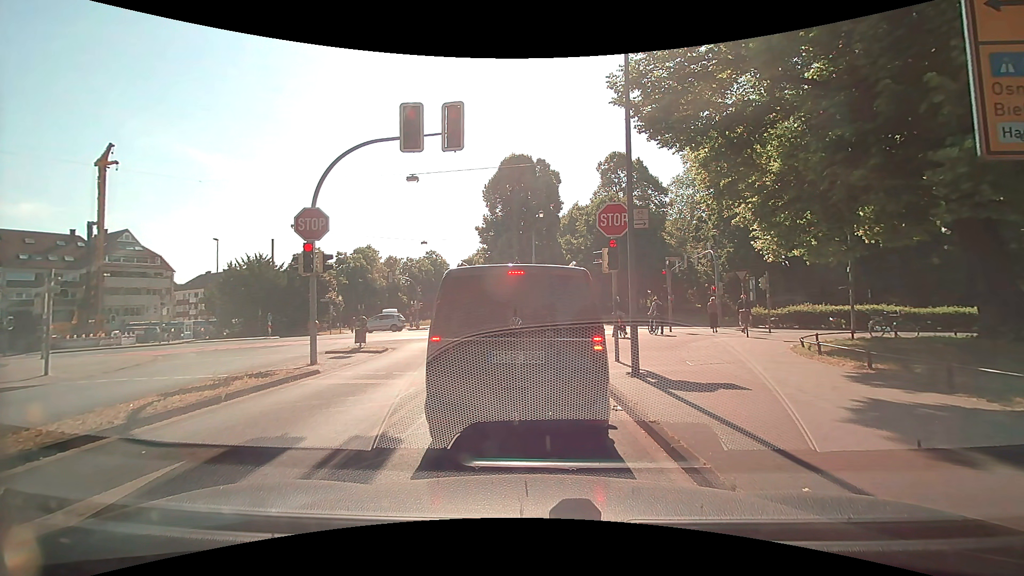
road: tertiary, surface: asphalt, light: Day
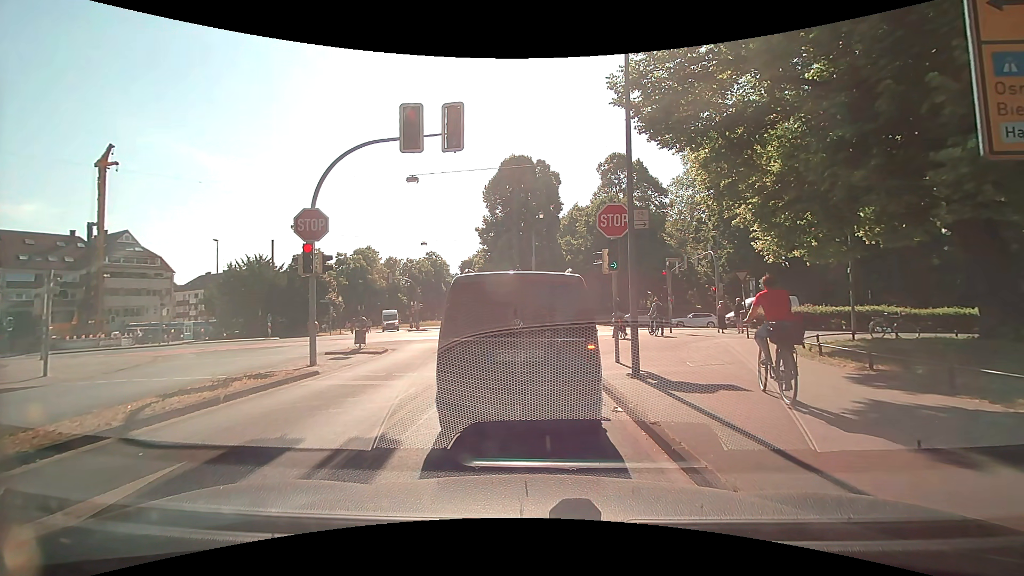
(0.0, 0.0) m; 0°
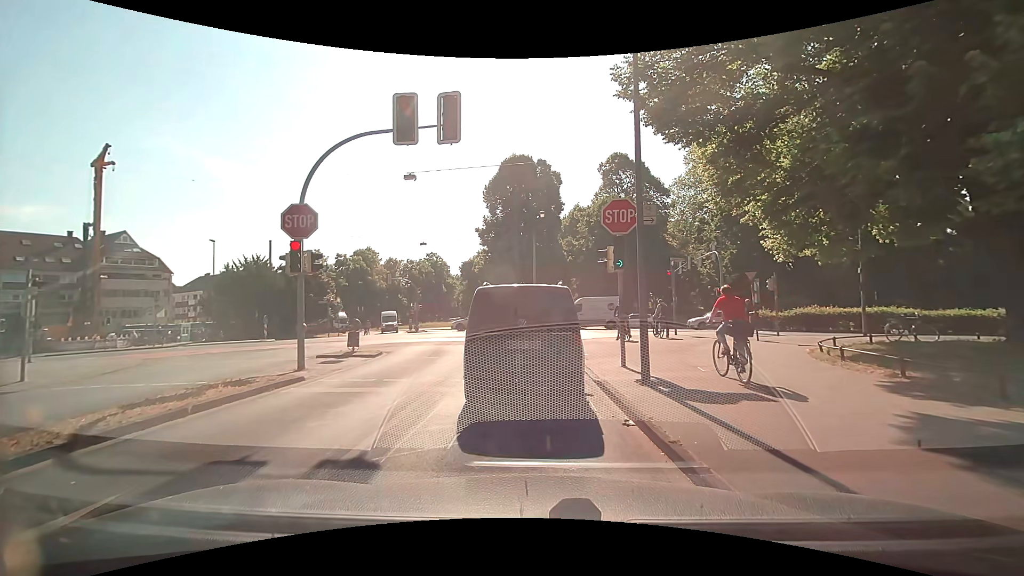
(0.0, +0.8) m; 0°
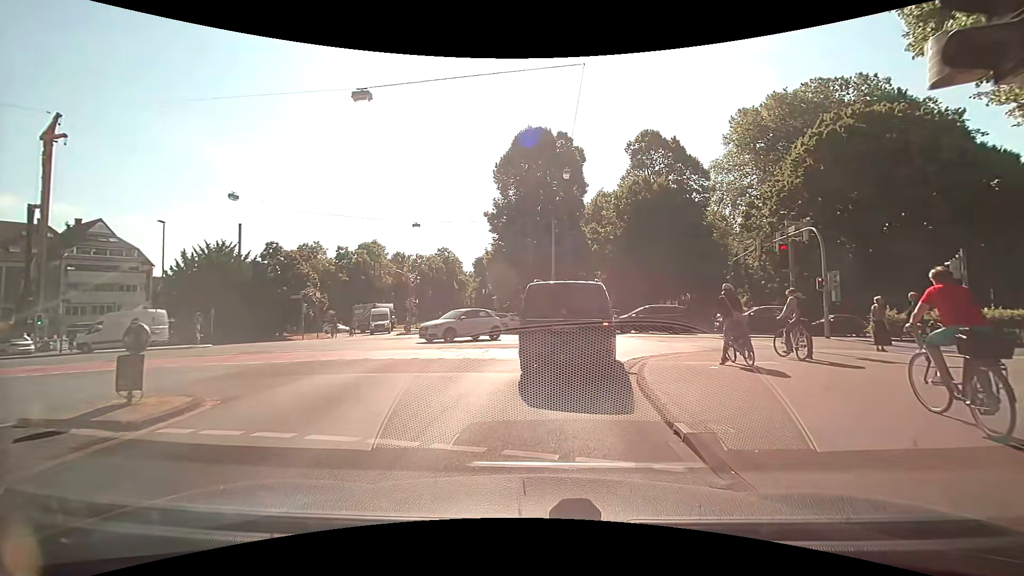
(-0.5, +10.4) m; -3°
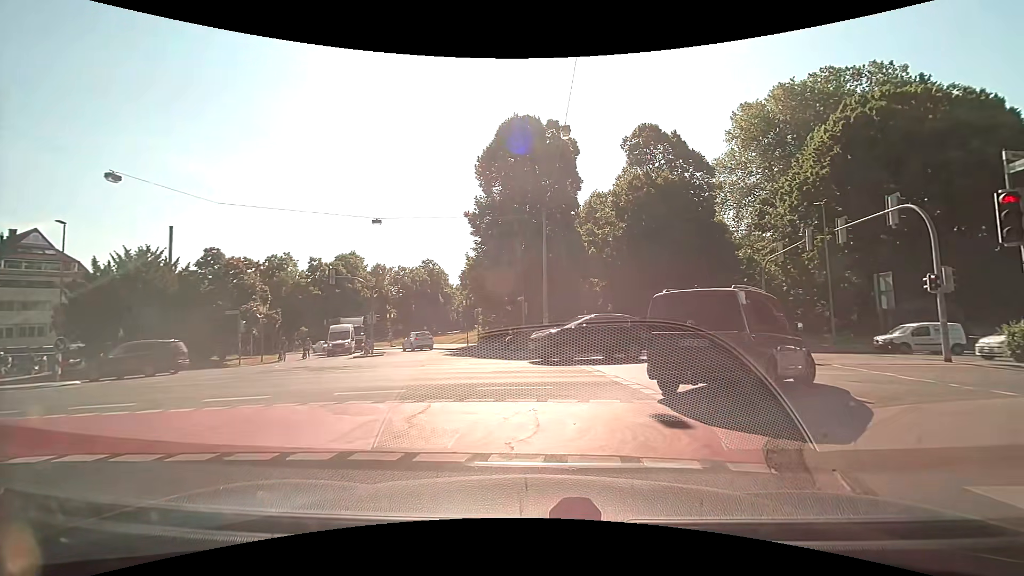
(-0.1, +7.8) m; -1°
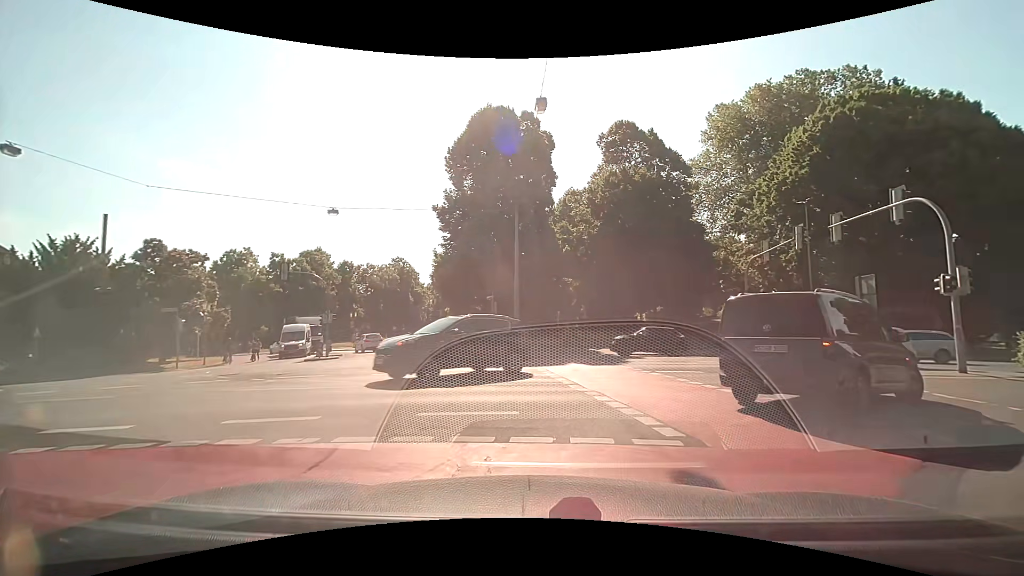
(0.0, +2.5) m; +3°
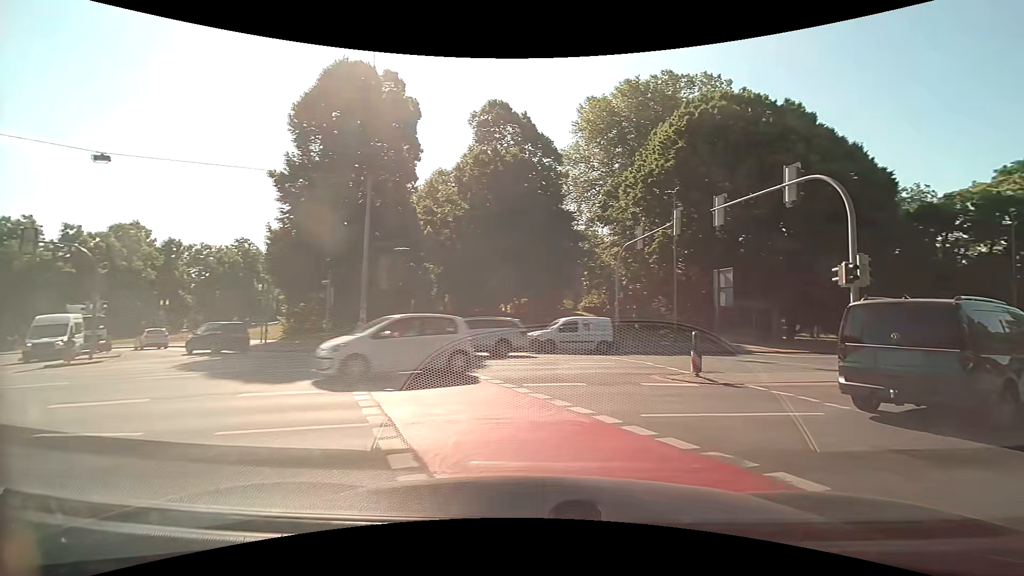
(+0.4, +4.9) m; +15°
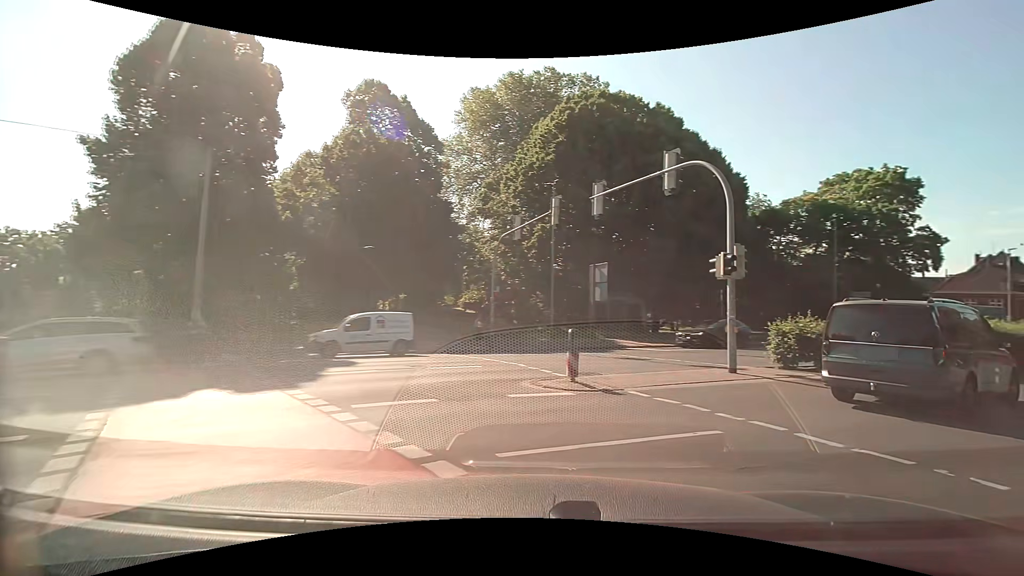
(+0.2, +2.4) m; +11°
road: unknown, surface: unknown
